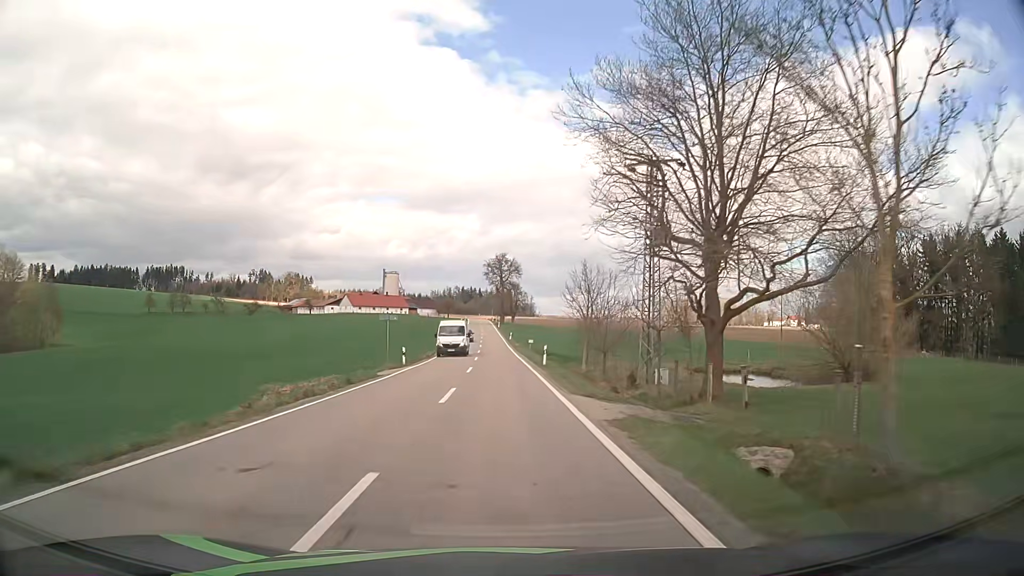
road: tertiary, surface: asphalt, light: Day
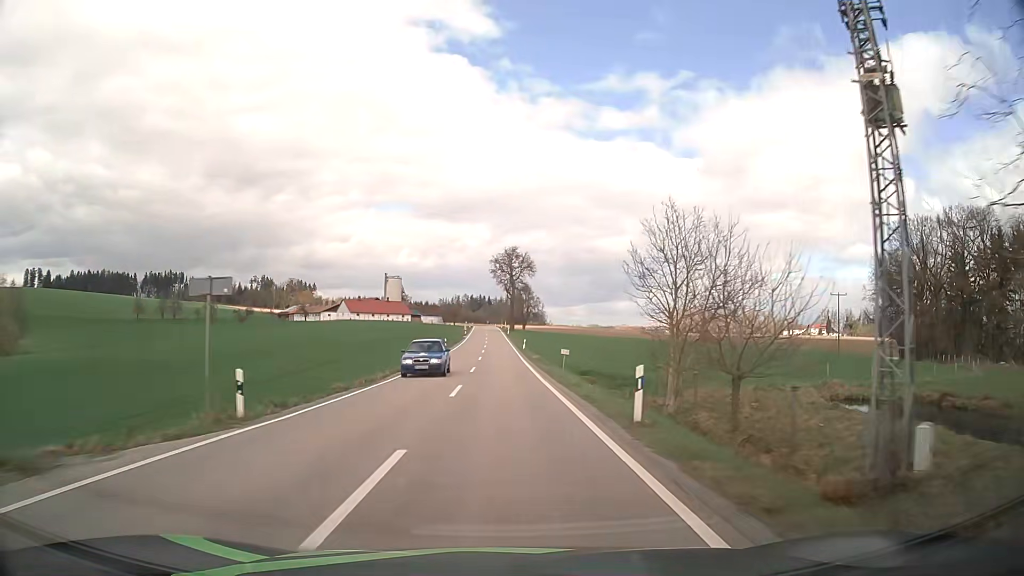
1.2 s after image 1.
(-0.1, +23.0) m; -1°
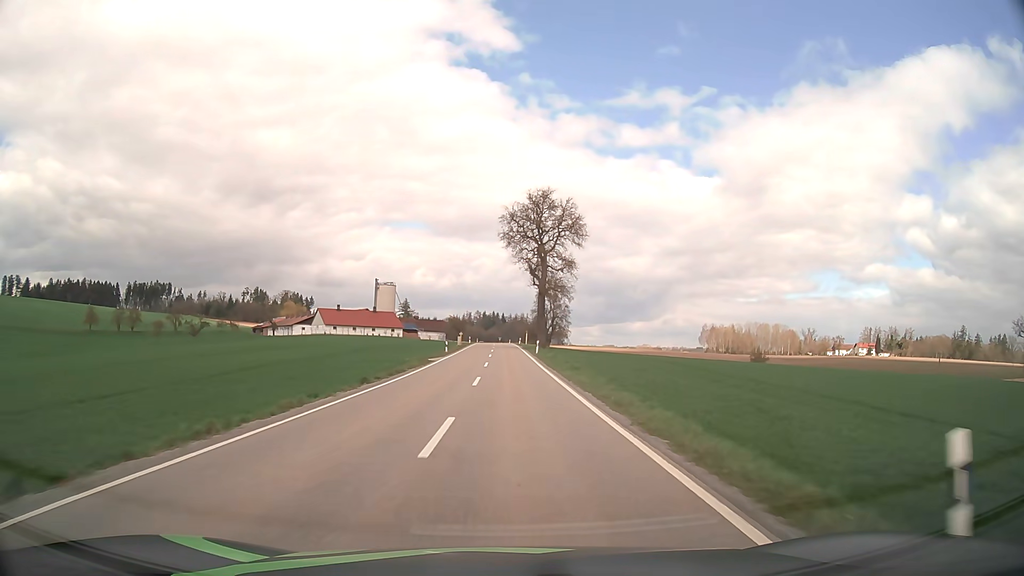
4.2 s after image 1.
(-0.9, +59.0) m; -1°
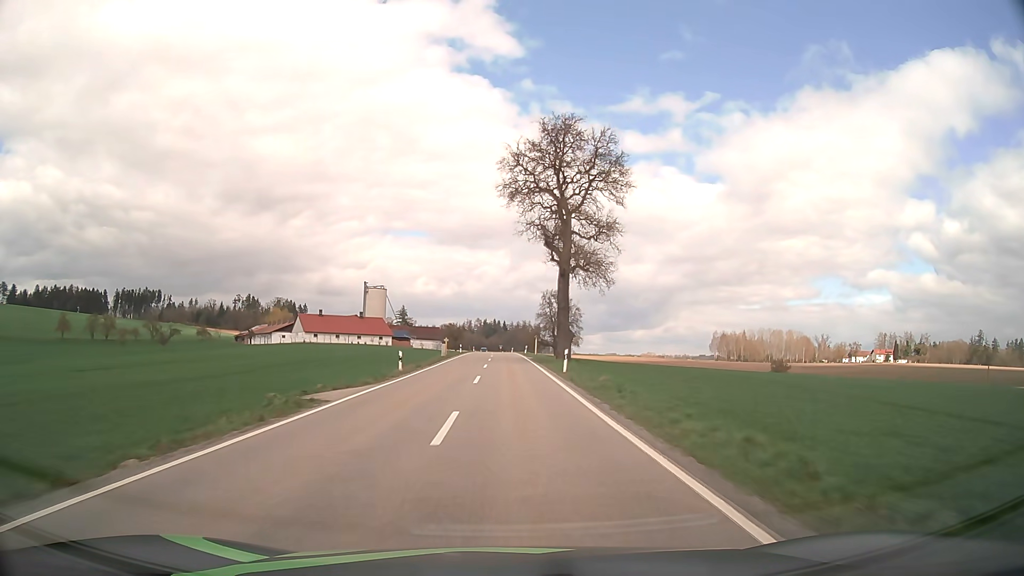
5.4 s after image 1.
(0.0, +23.8) m; 0°
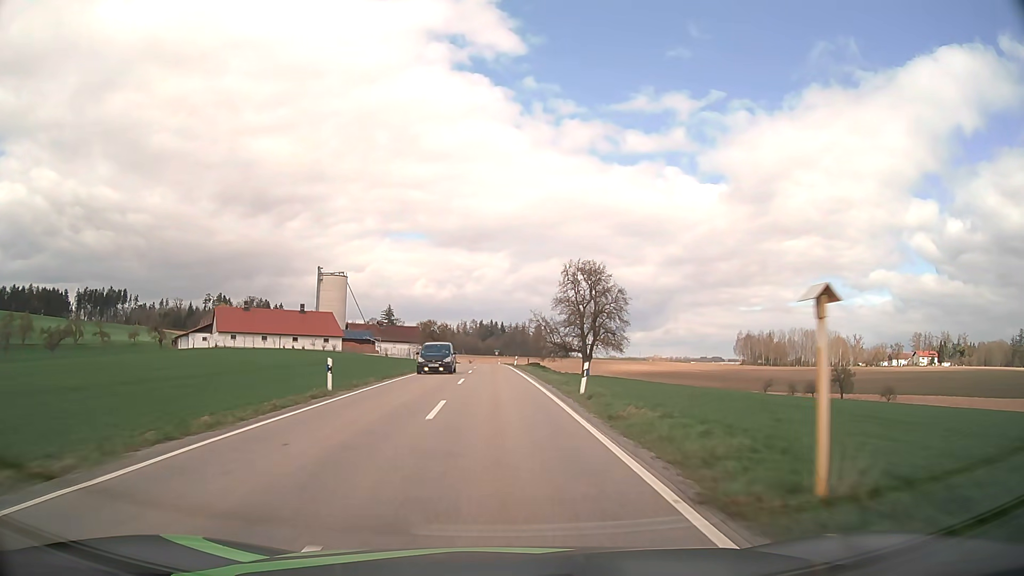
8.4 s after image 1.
(0.0, +59.0) m; 0°
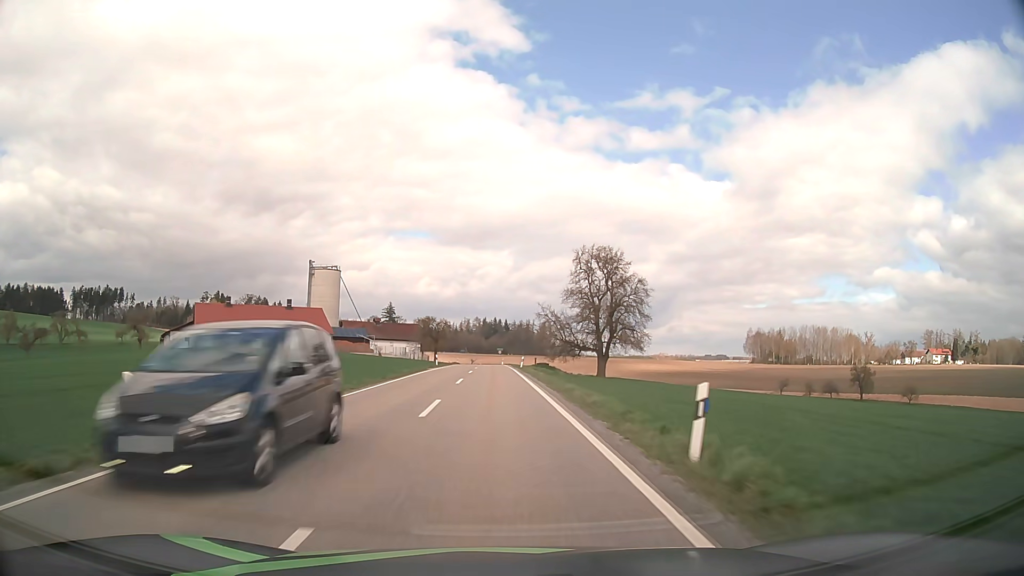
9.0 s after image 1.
(0.0, +11.7) m; 0°
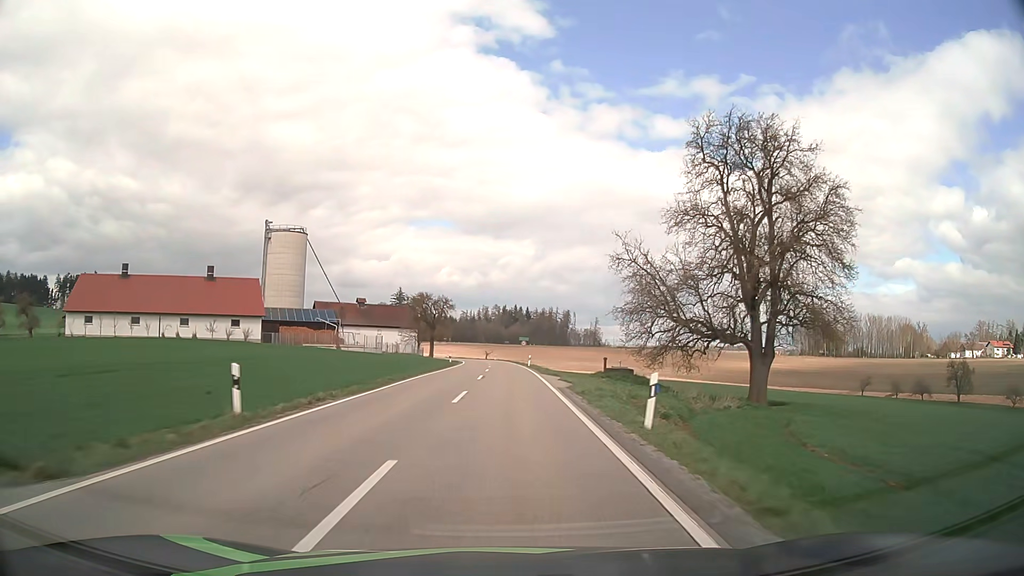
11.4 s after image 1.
(-0.8, +46.6) m; -2°
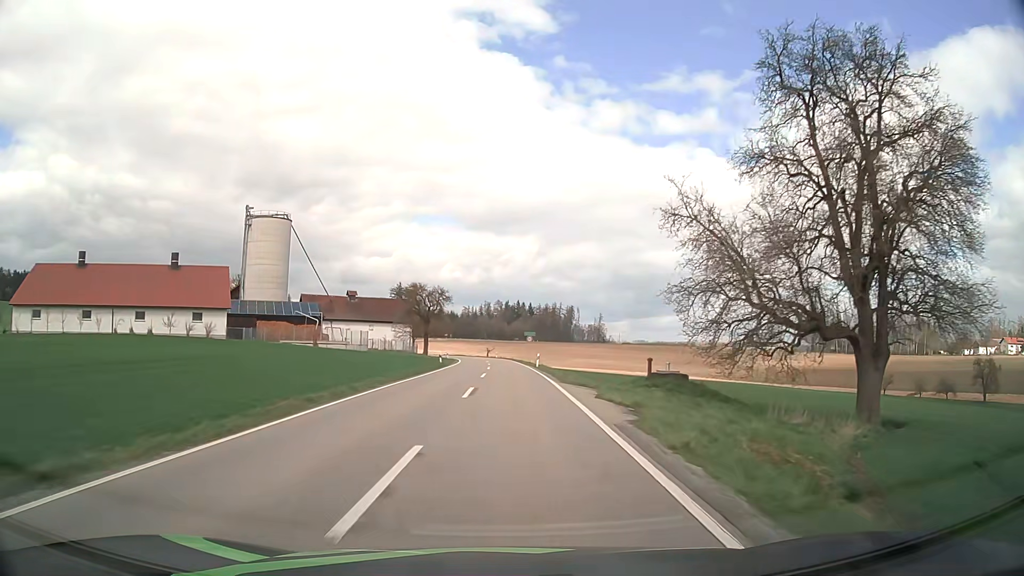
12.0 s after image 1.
(0.0, +11.6) m; 0°
(0, +10) (0, +20) (0, +30) (0, +40) (0, +50) (0, +60) (-1, +70) (-1, +80) (-2, +90) (-3, +100) m
